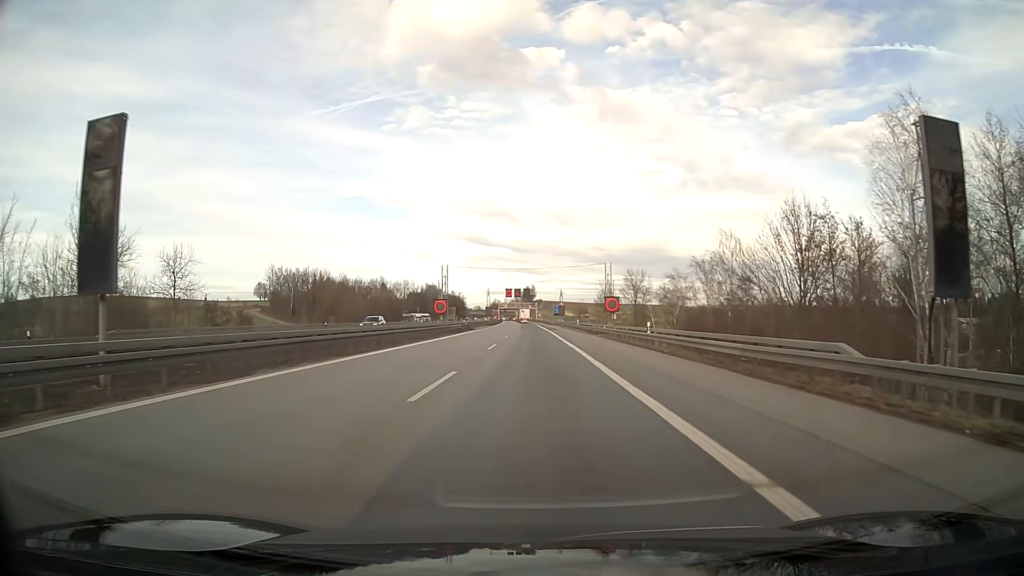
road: motorway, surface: asphalt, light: Day
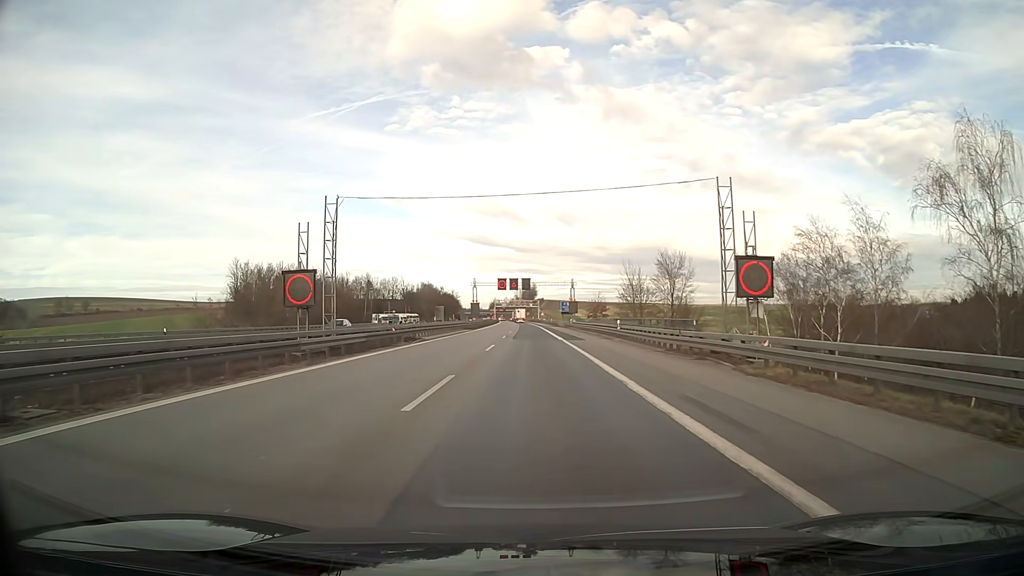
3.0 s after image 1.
(-0.1, +37.1) m; 0°
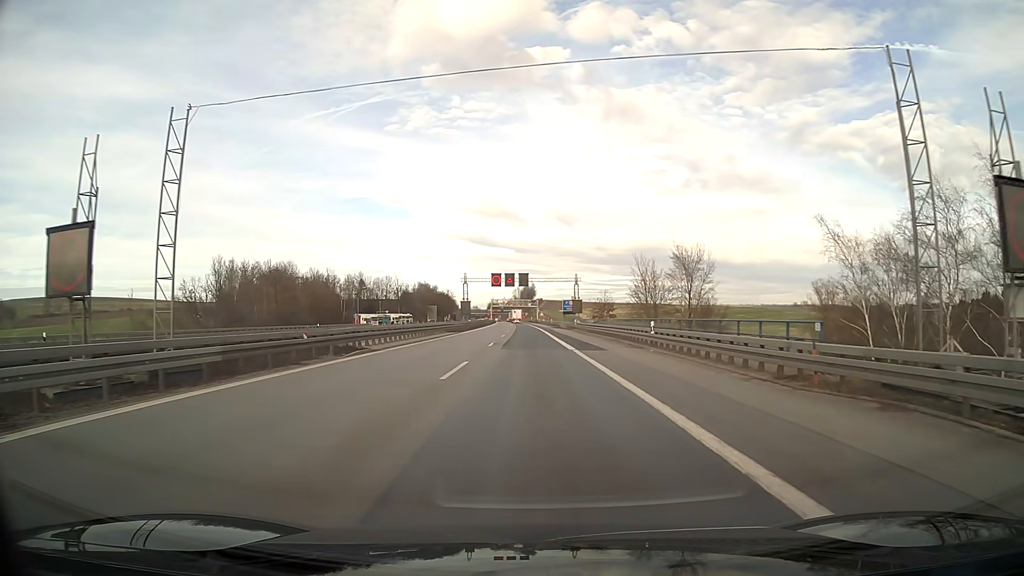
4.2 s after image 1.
(0.0, +13.0) m; 0°
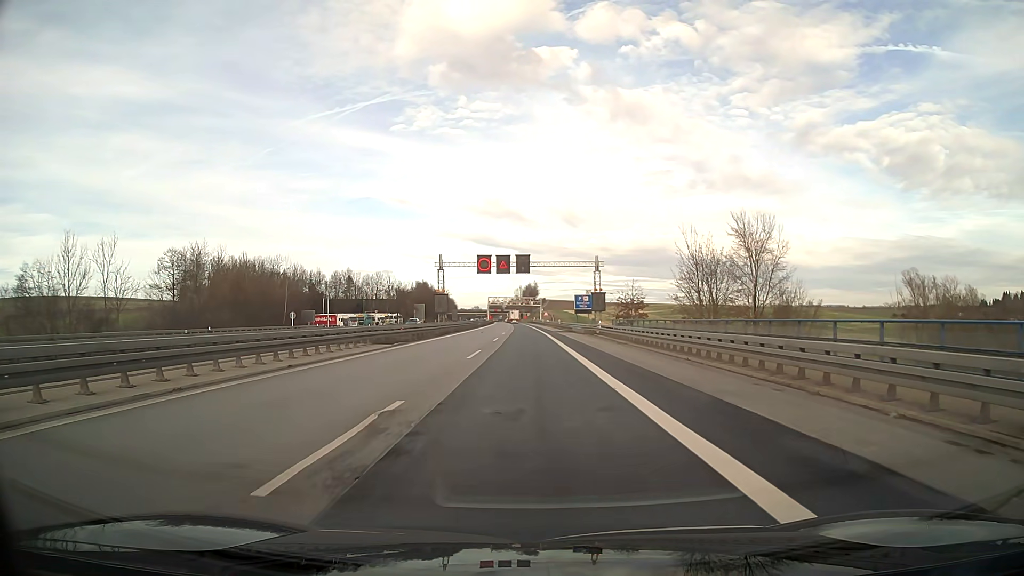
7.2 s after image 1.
(0.0, +27.8) m; 0°
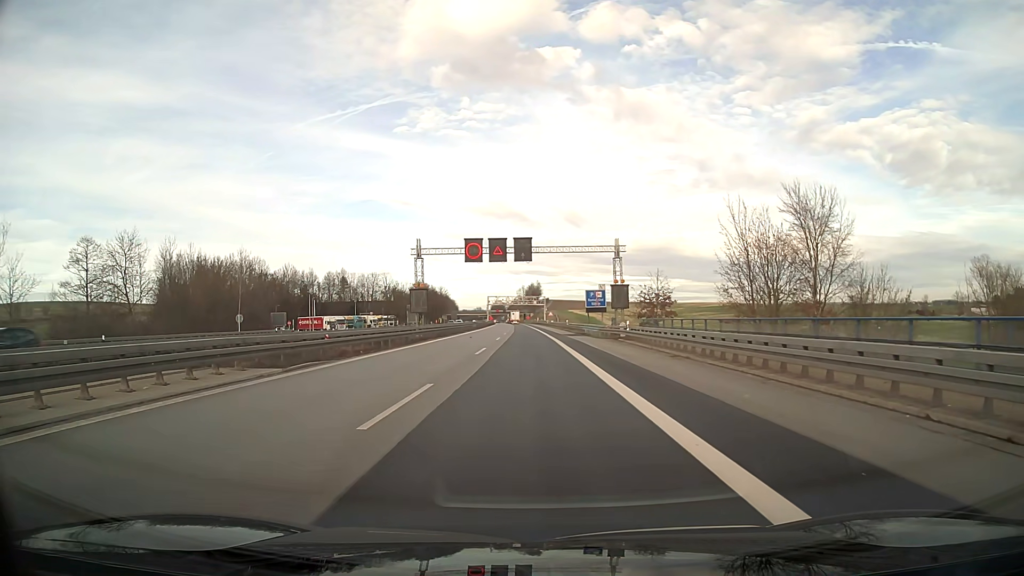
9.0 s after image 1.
(0.0, +14.7) m; 0°
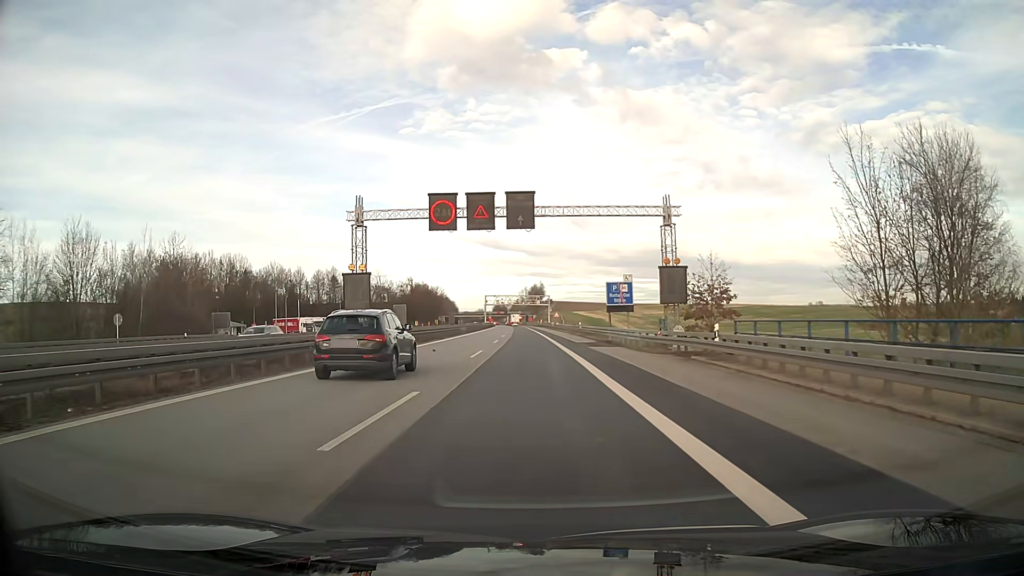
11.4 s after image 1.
(-0.1, +19.6) m; 0°
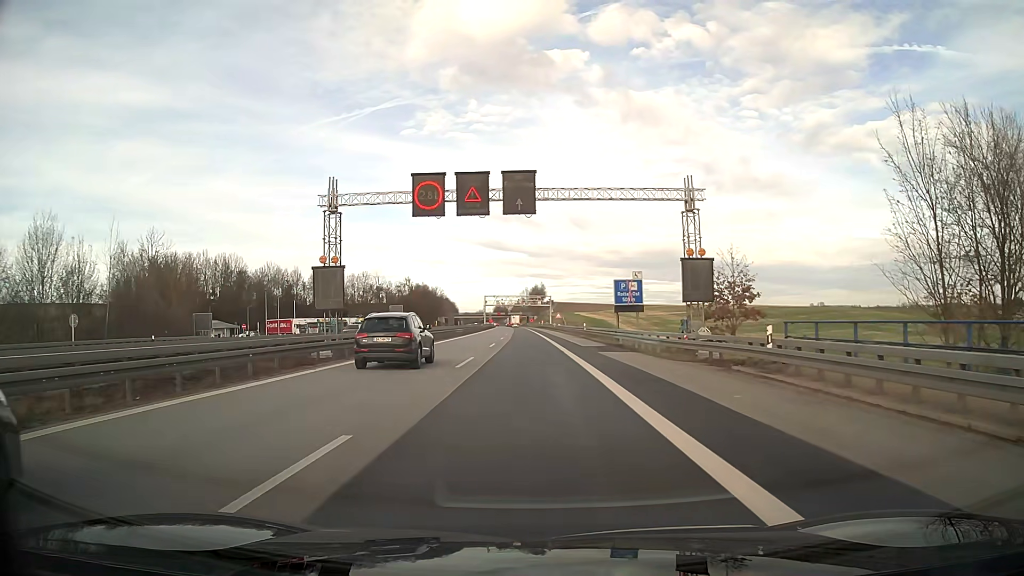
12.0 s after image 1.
(0.0, +4.9) m; 0°
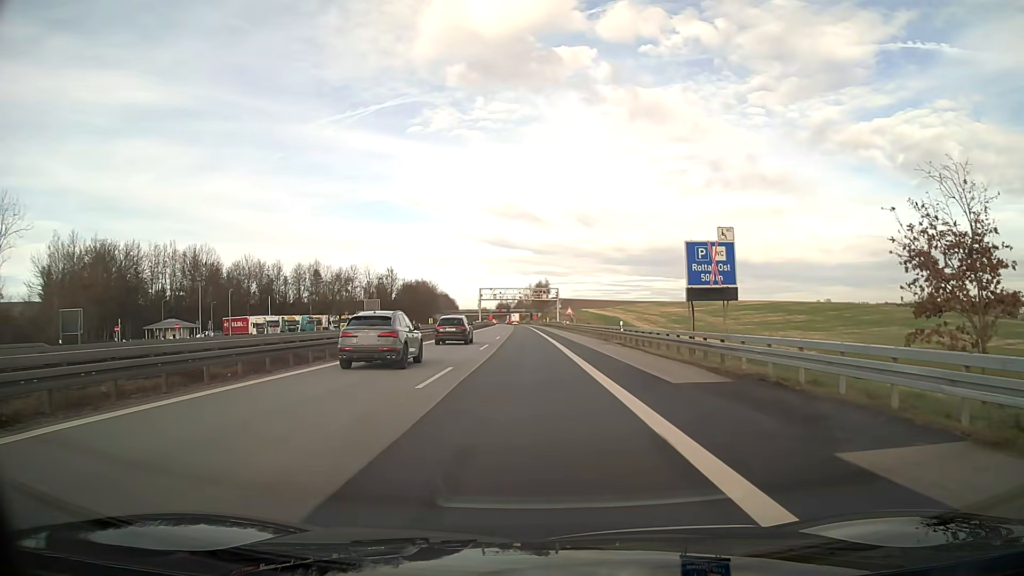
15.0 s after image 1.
(-0.1, +24.7) m; 0°
(0, +10) (0, +20) (0, +30) (0, +40) (0, +50) (-1, +60) (-1, +70) (-1, +80) (-1, +90) (-1, +100) m
